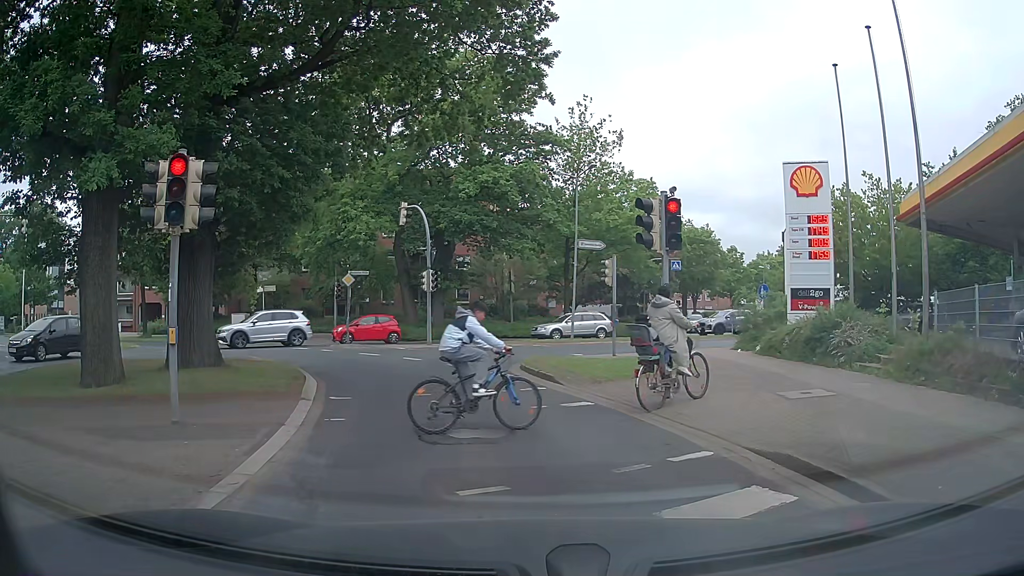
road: tertiary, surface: asphalt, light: Day
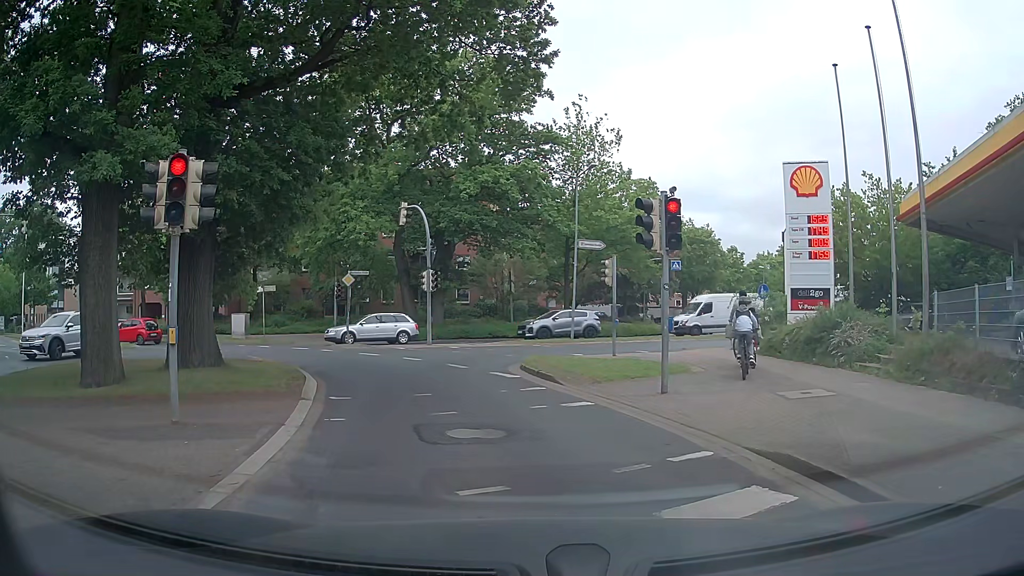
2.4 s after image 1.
(0.0, 0.0) m; 0°
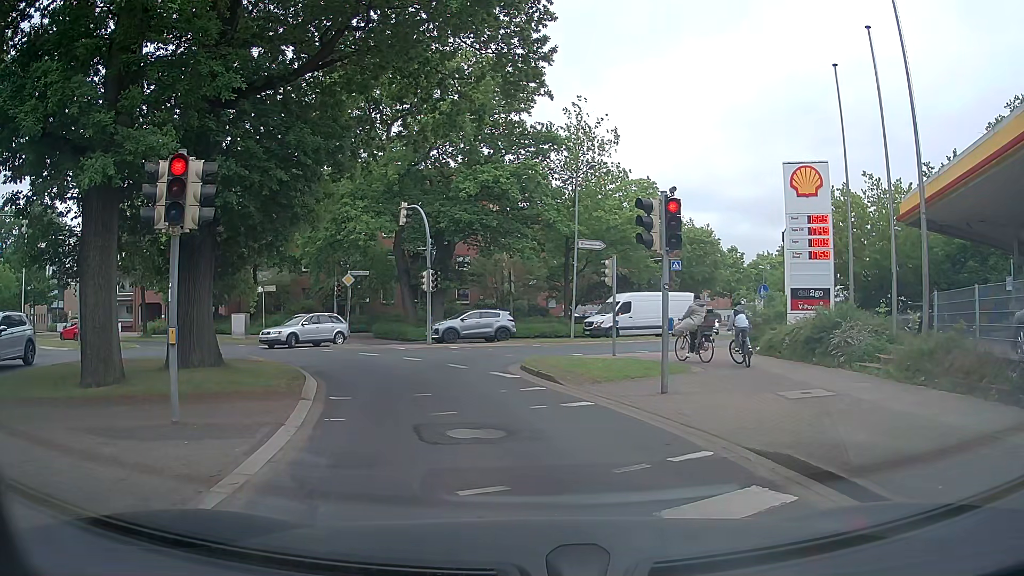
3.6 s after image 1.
(0.0, 0.0) m; 0°
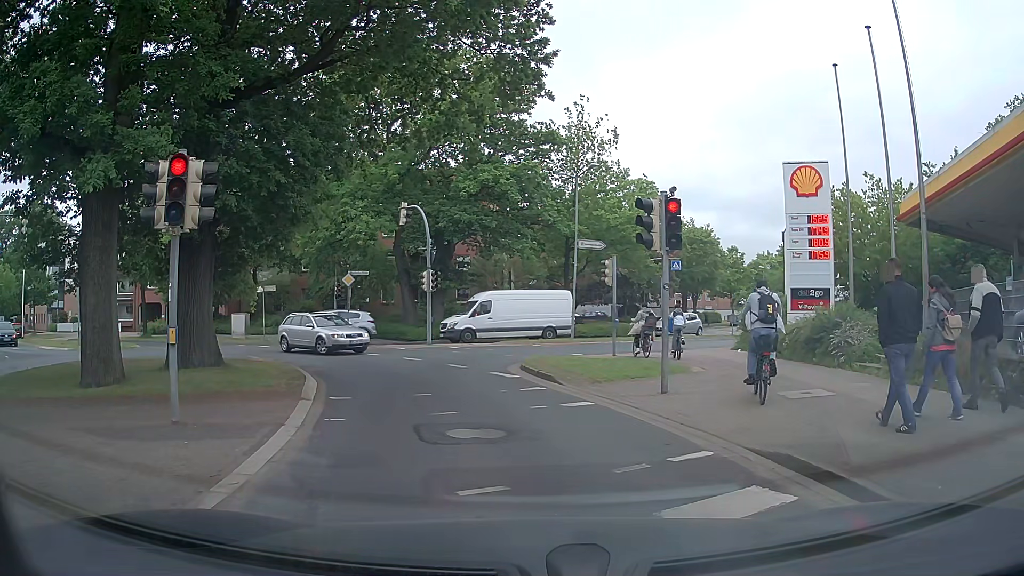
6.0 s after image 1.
(0.0, 0.0) m; 0°
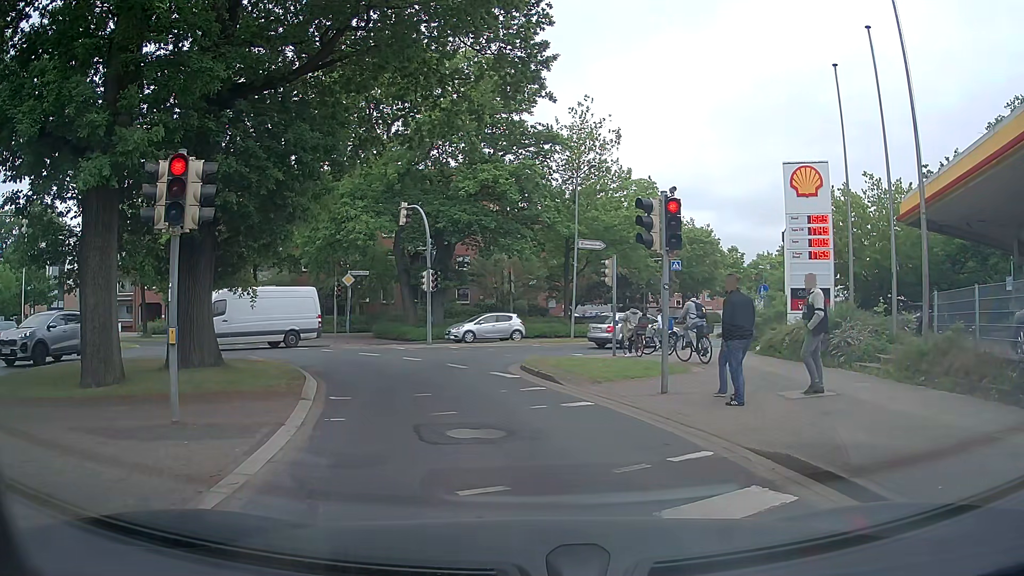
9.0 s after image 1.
(0.0, 0.0) m; 0°
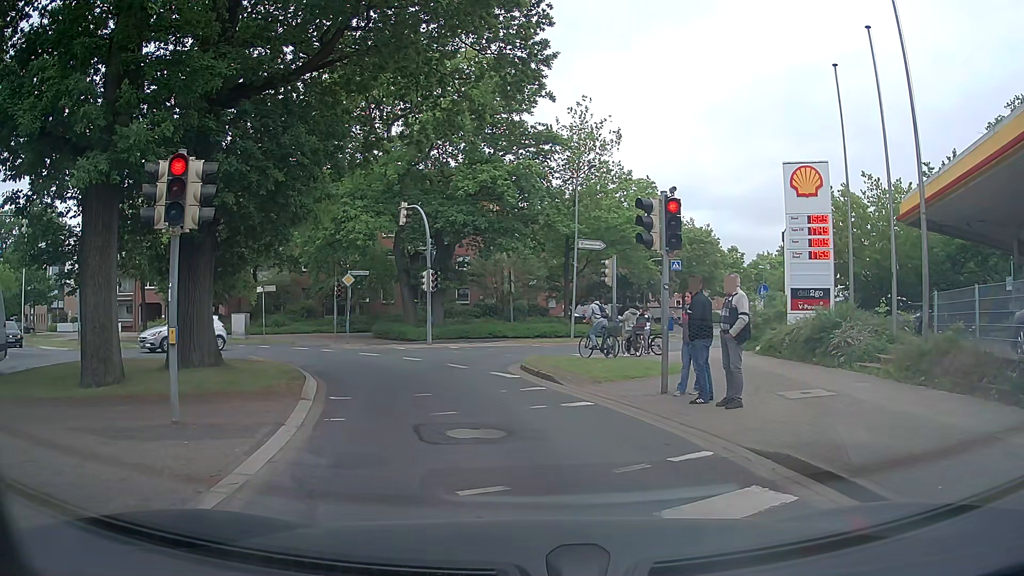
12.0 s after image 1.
(0.0, 0.0) m; 0°
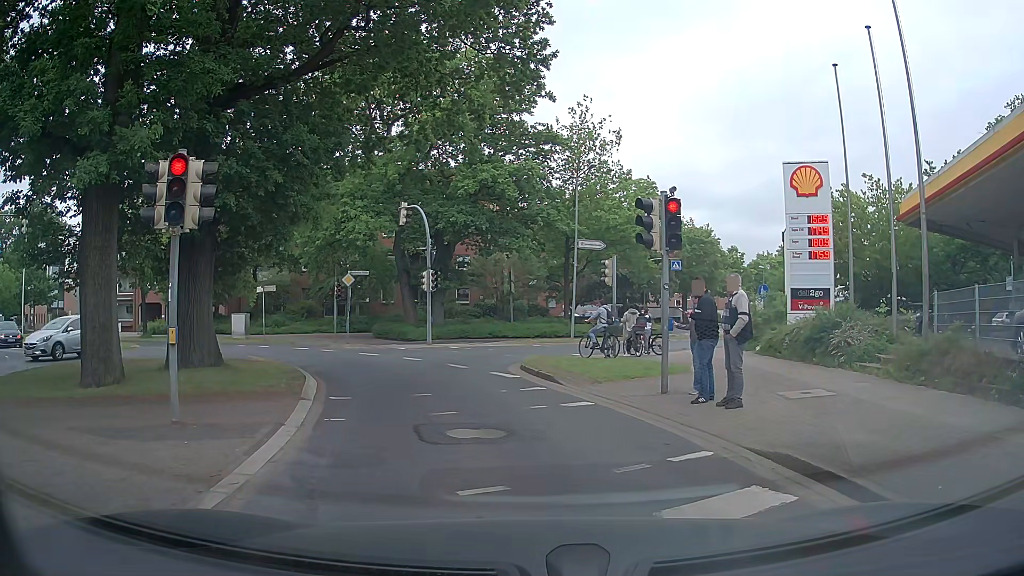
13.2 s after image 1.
(0.0, 0.0) m; 0°
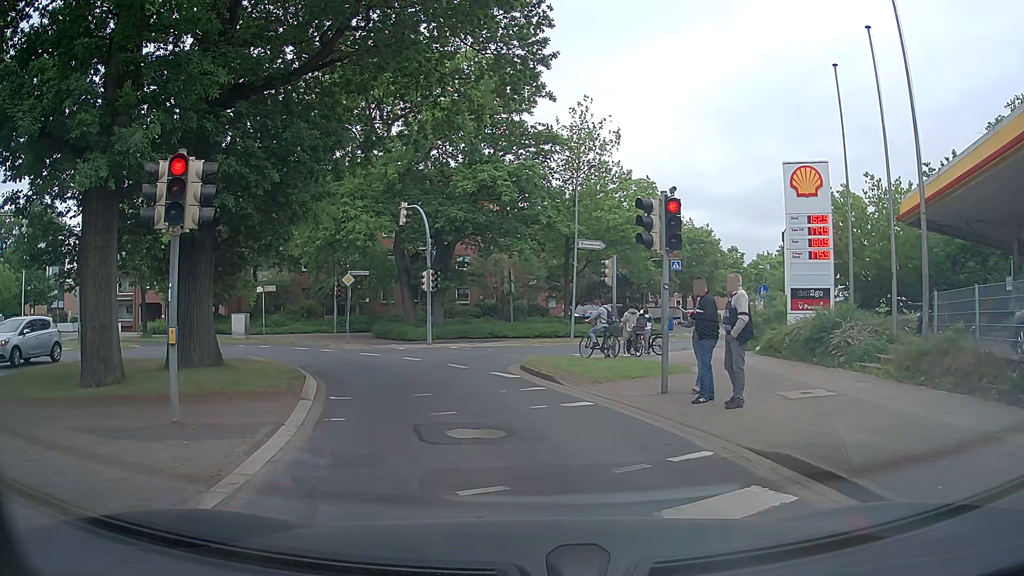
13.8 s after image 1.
(0.0, 0.0) m; 0°
